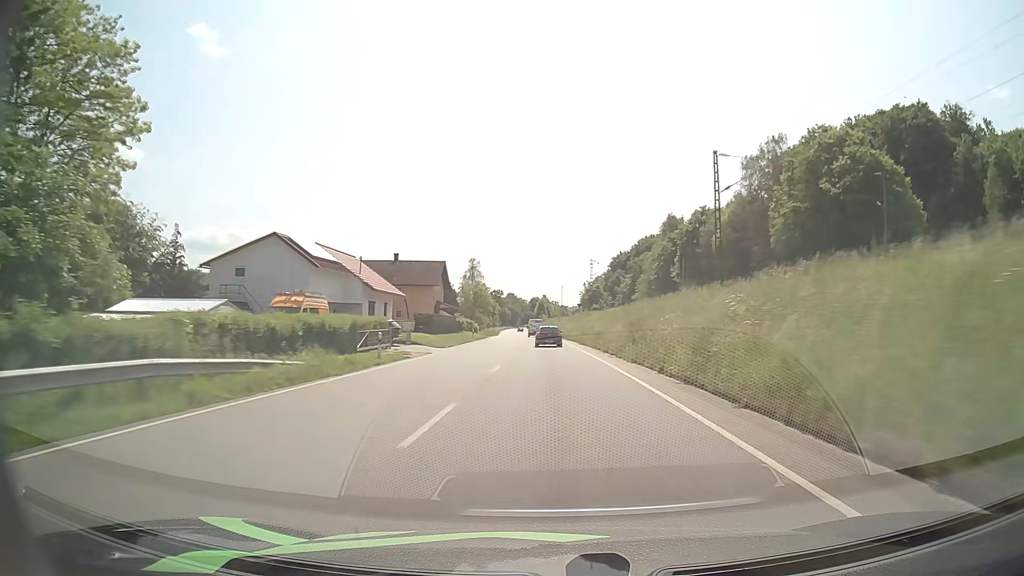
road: primary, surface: asphalt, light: Day
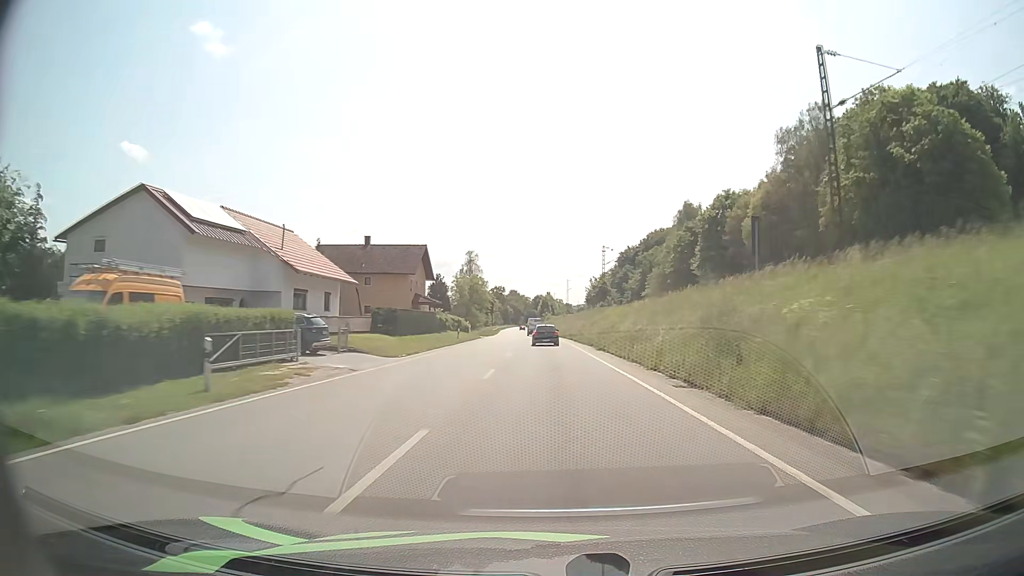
(0.0, +14.9) m; 0°
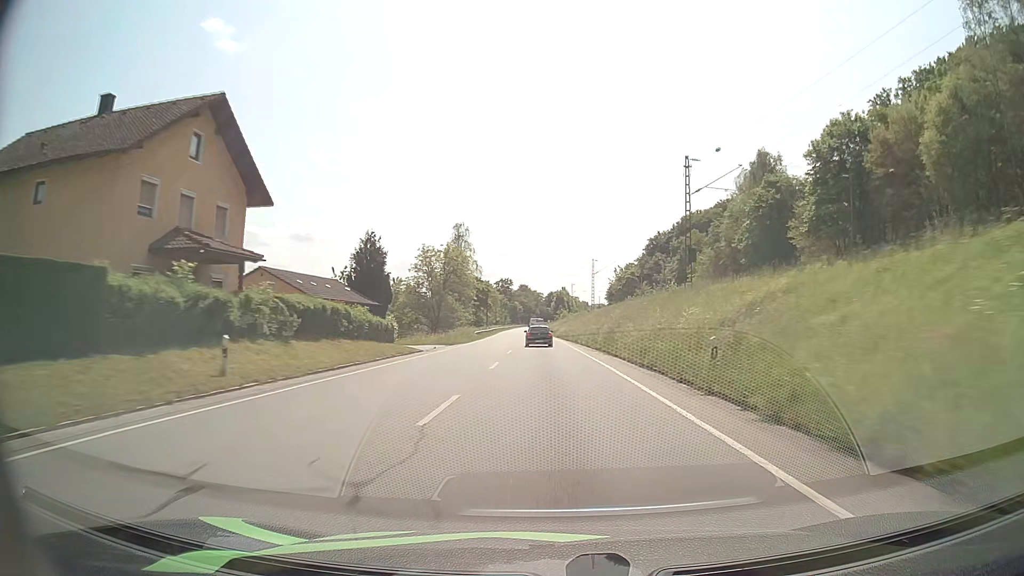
(-0.4, +44.8) m; -1°
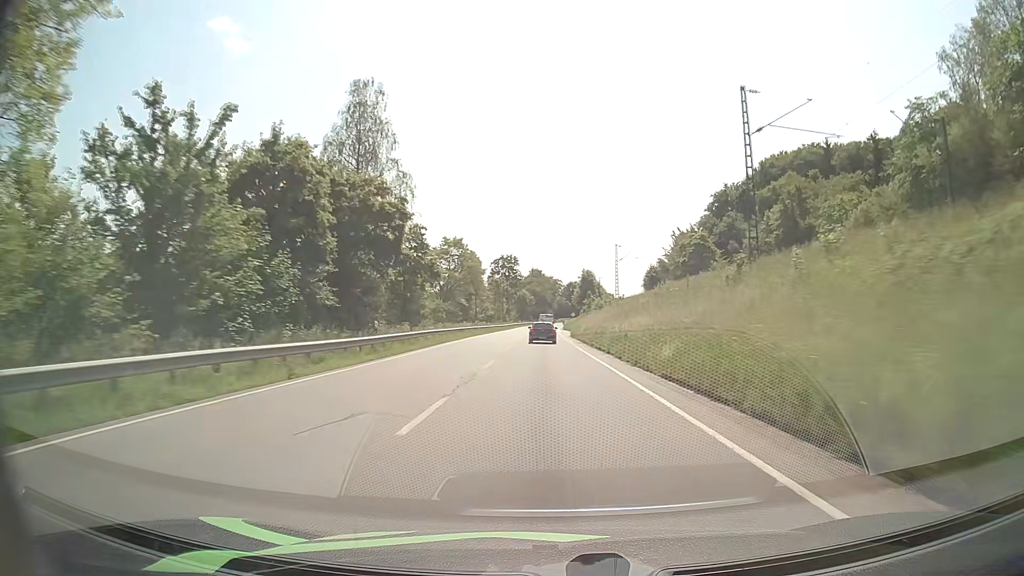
(-1.3, +74.5) m; -1°
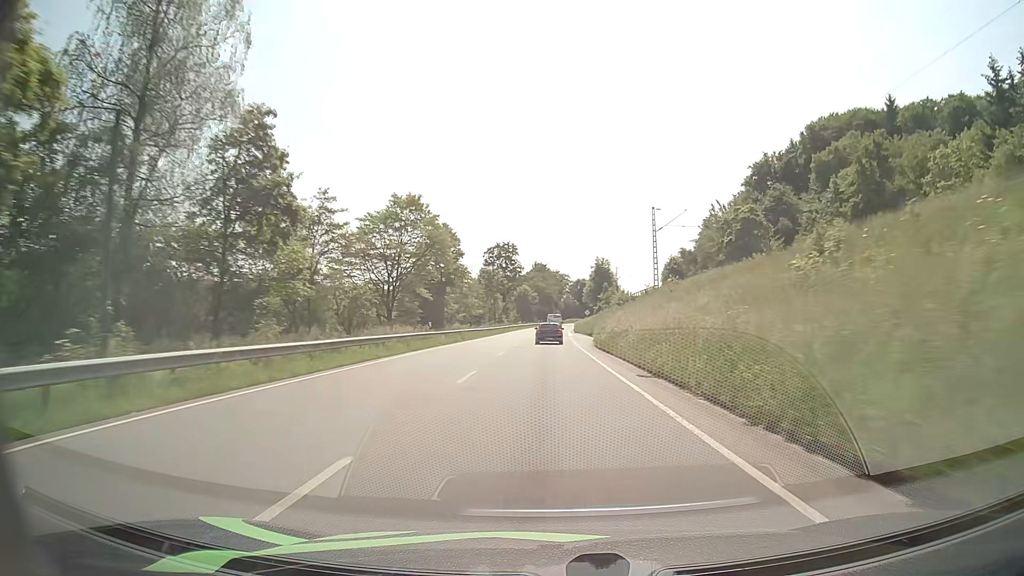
(-0.2, +29.8) m; -1°
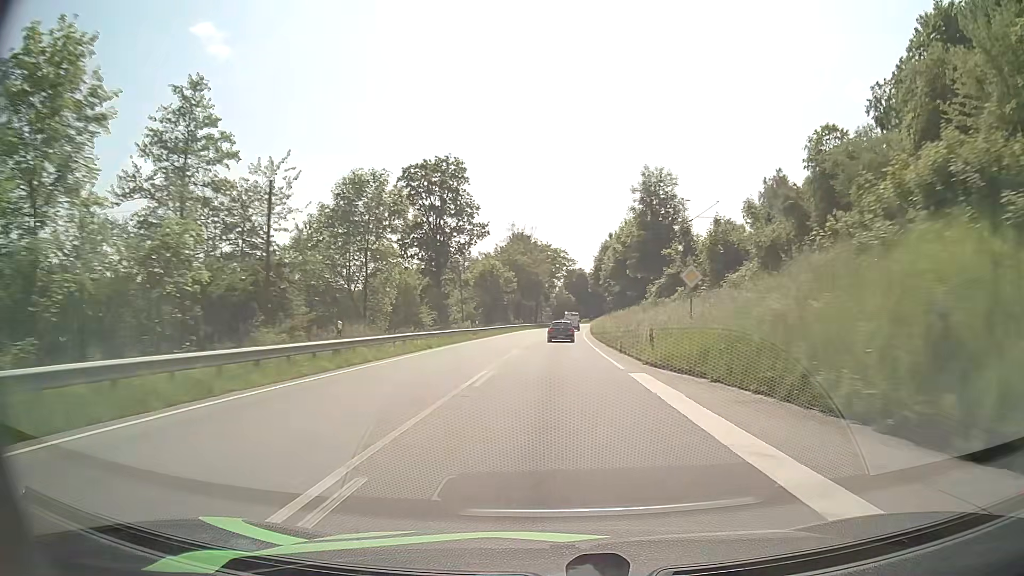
(+0.1, +74.5) m; +1°
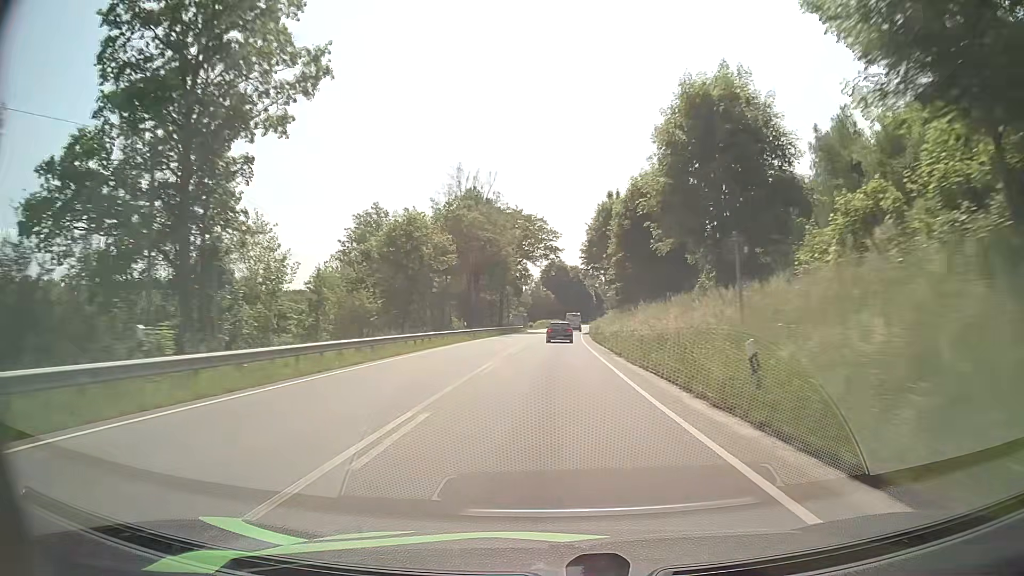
(+0.7, +44.5) m; +2°
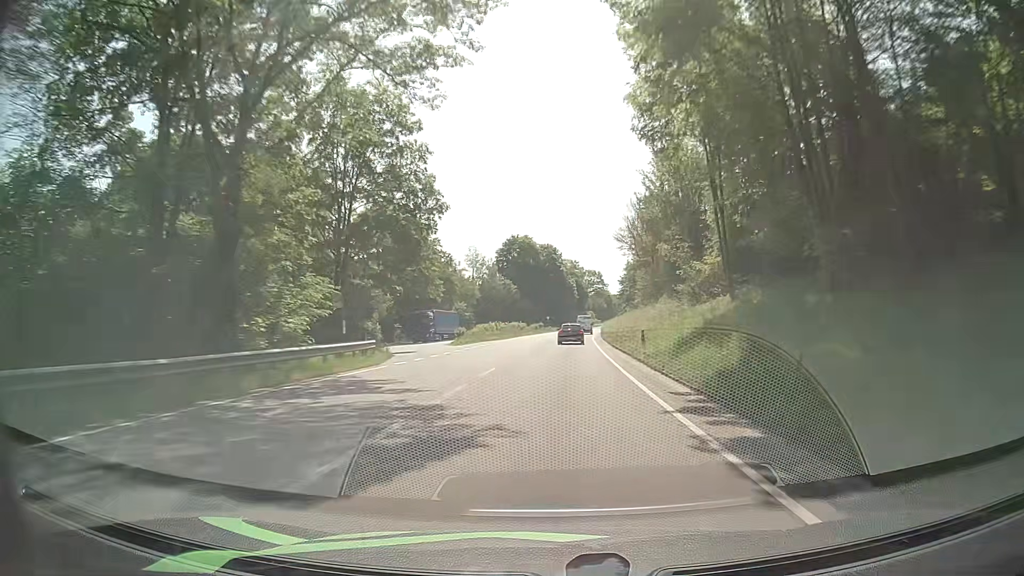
(+1.6, +74.4) m; +3°
(0, +10) (0, +20) (0, +30) (+1, +40) (+1, +50) (+2, +60) (+2, +70) (+3, +80) (+4, +90) (+5, +100) m
